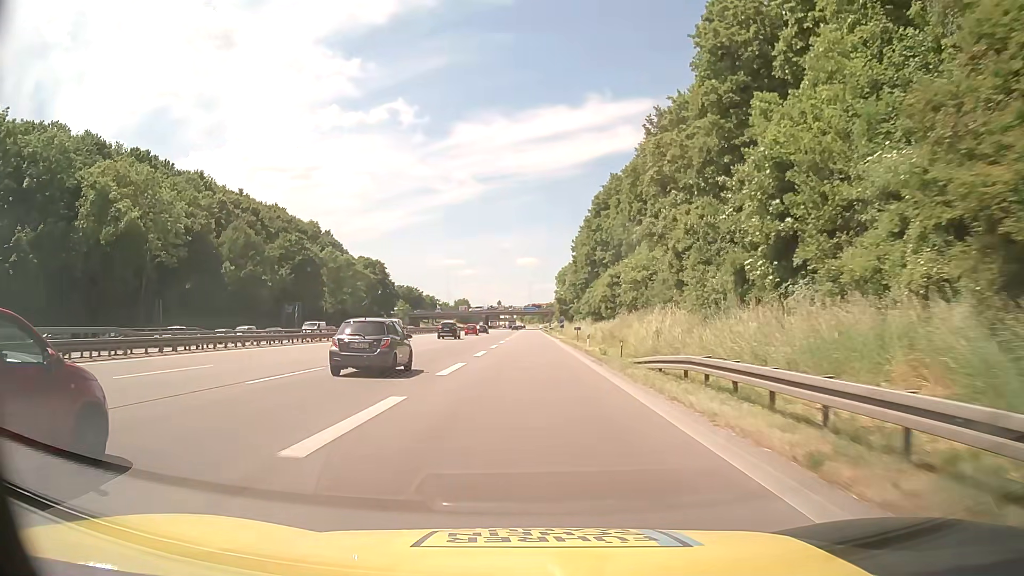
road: motorway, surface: asphalt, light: Day
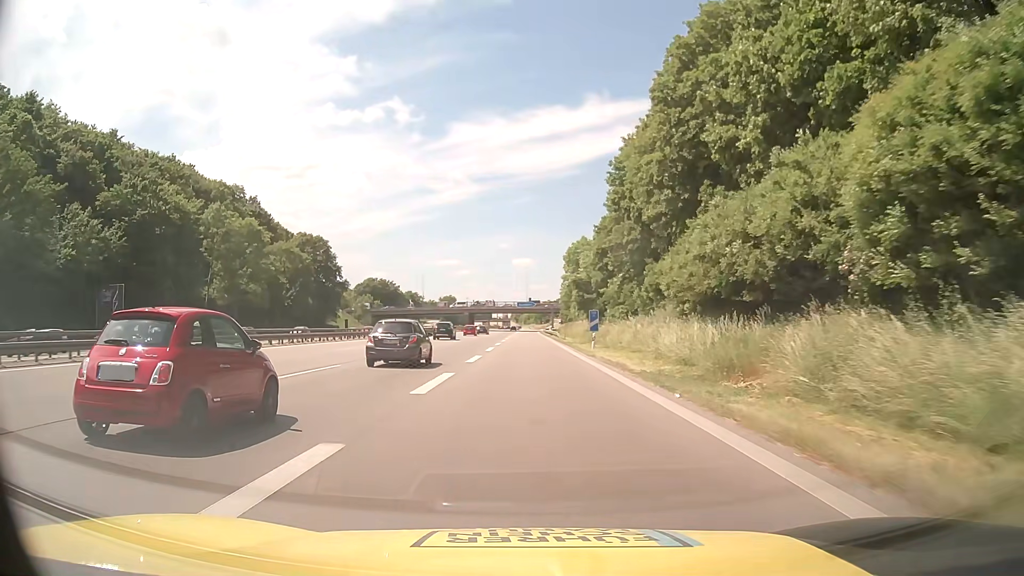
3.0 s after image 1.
(0.0, +52.1) m; 0°
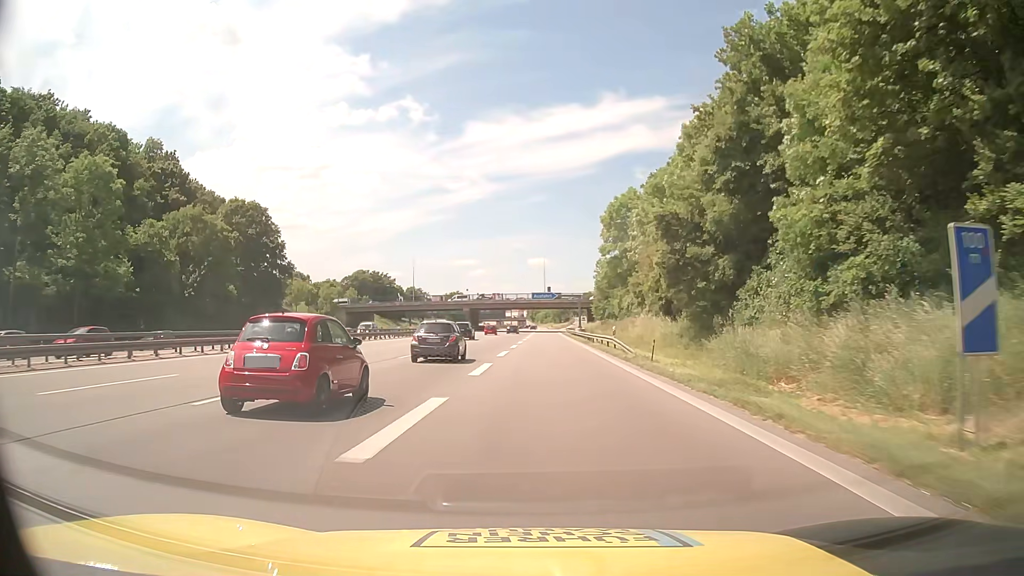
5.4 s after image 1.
(-0.3, +41.7) m; -1°
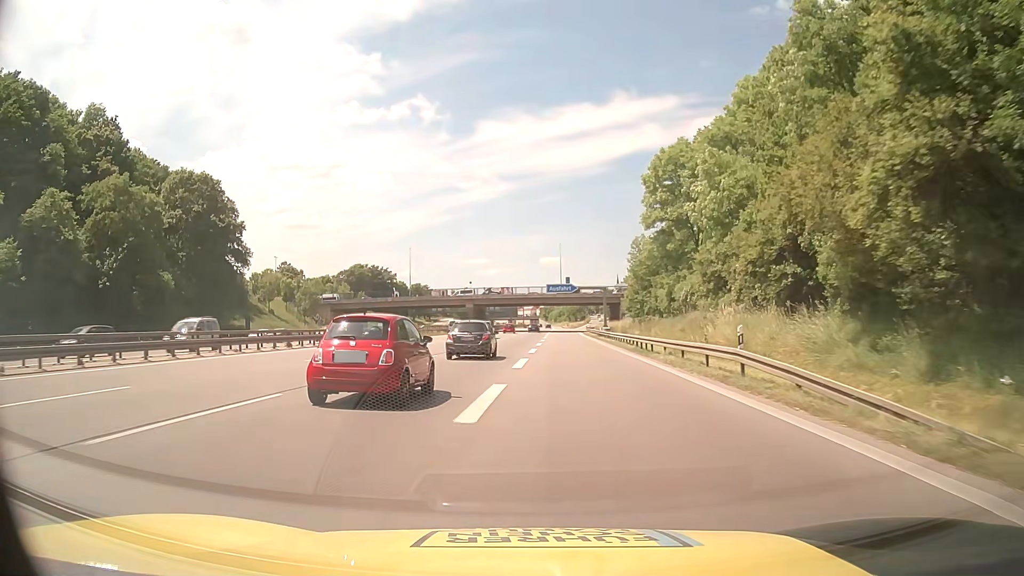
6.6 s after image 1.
(-0.2, +20.8) m; -1°
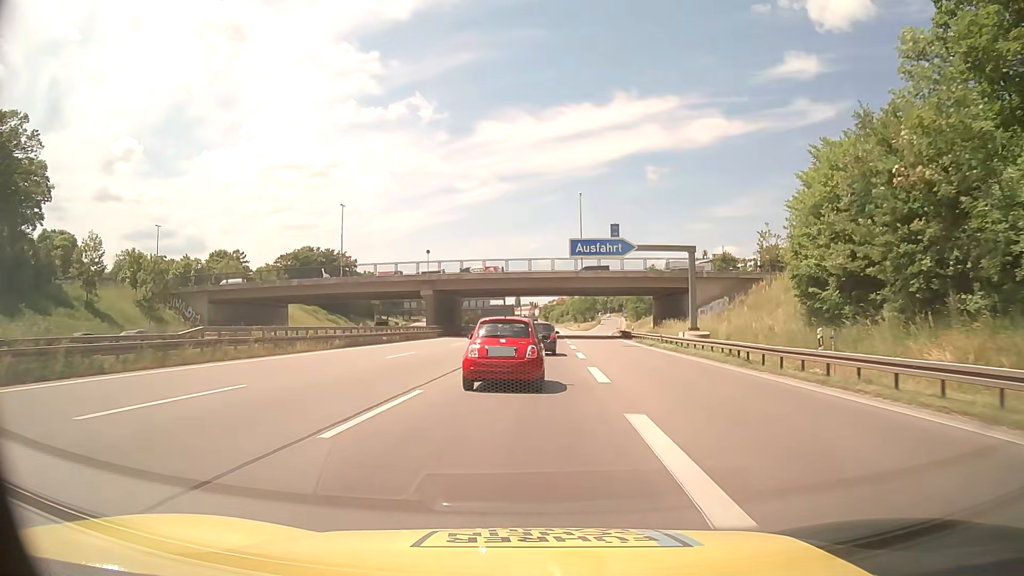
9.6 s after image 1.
(-0.3, +51.7) m; 0°
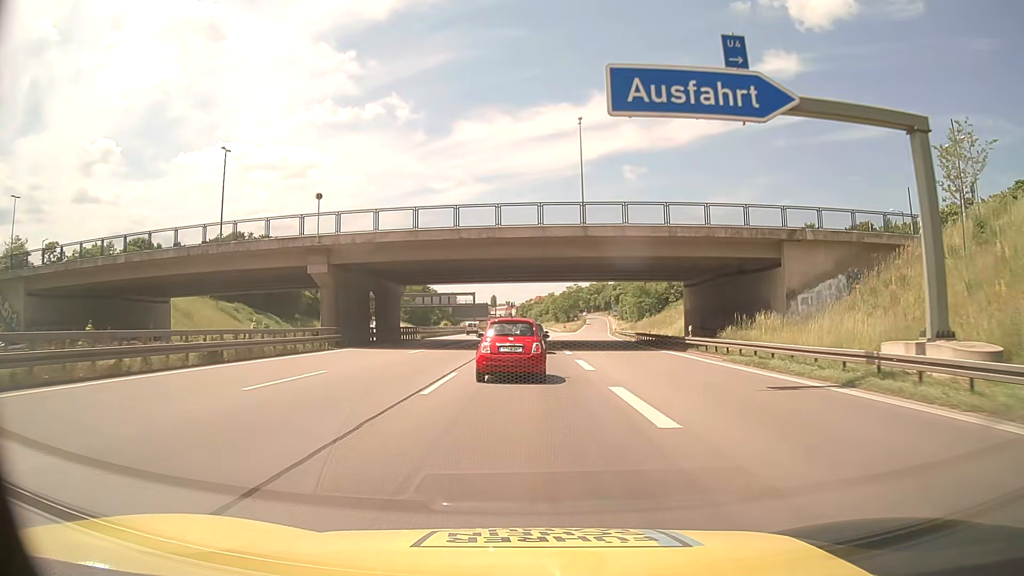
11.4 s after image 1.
(+0.5, +30.8) m; +2°
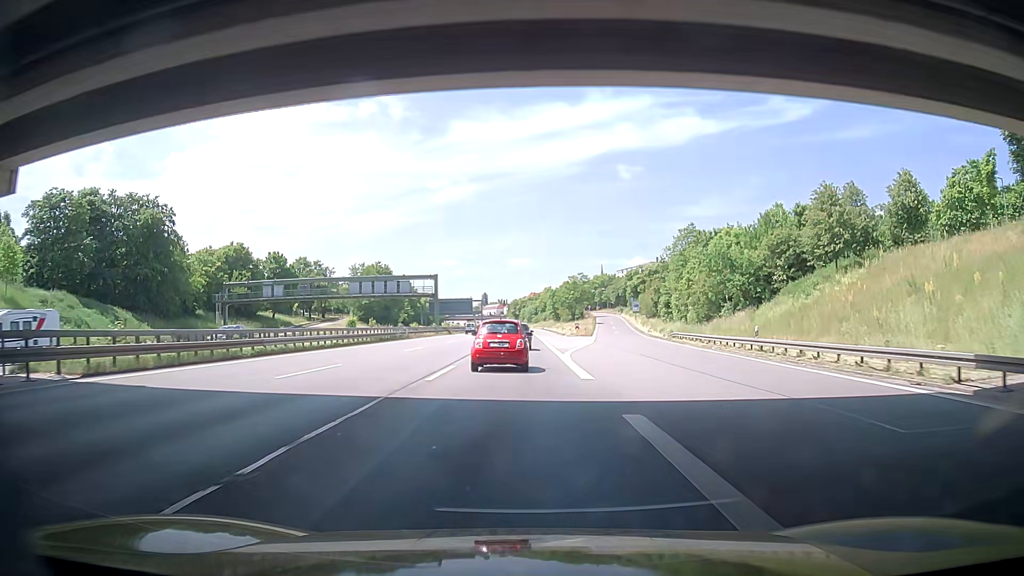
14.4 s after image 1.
(+0.6, +51.8) m; +1°
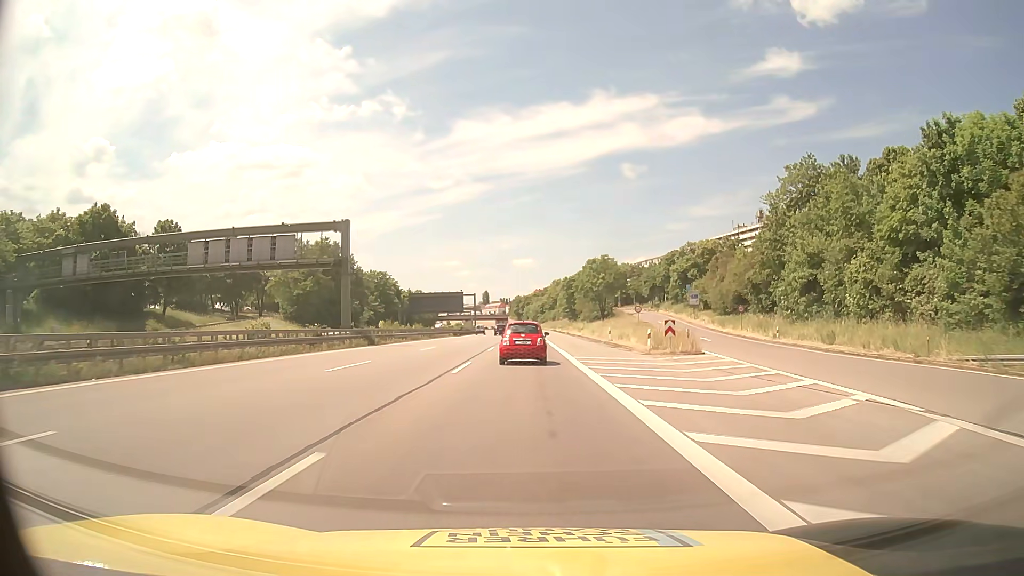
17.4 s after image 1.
(-0.7, +51.9) m; -1°
(0, +10) (0, +20) (0, +30) (0, +40) (0, +50) (0, +60) (0, +70) (0, +80) (0, +90) (0, +100) m
